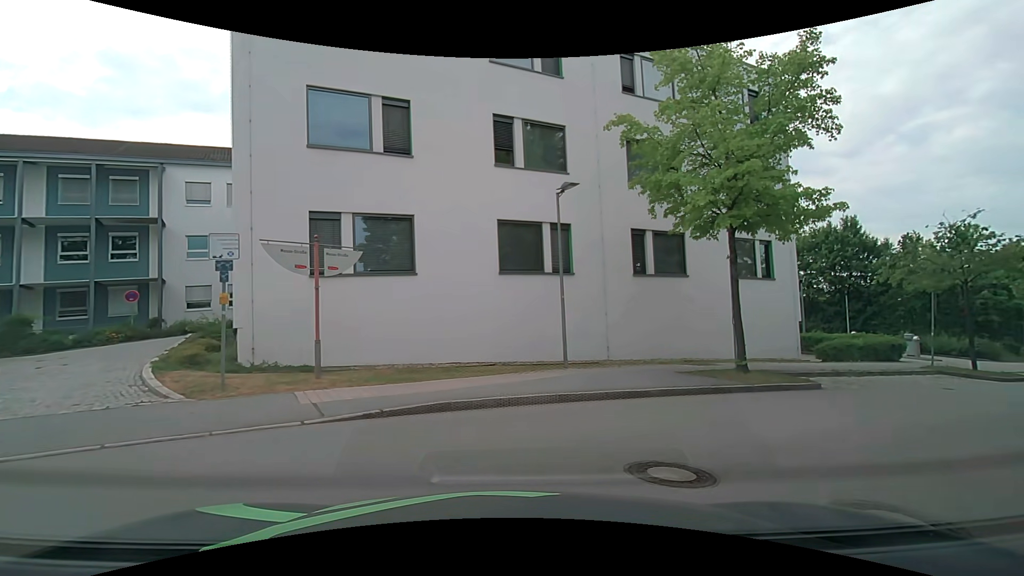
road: residential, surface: asphalt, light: Day
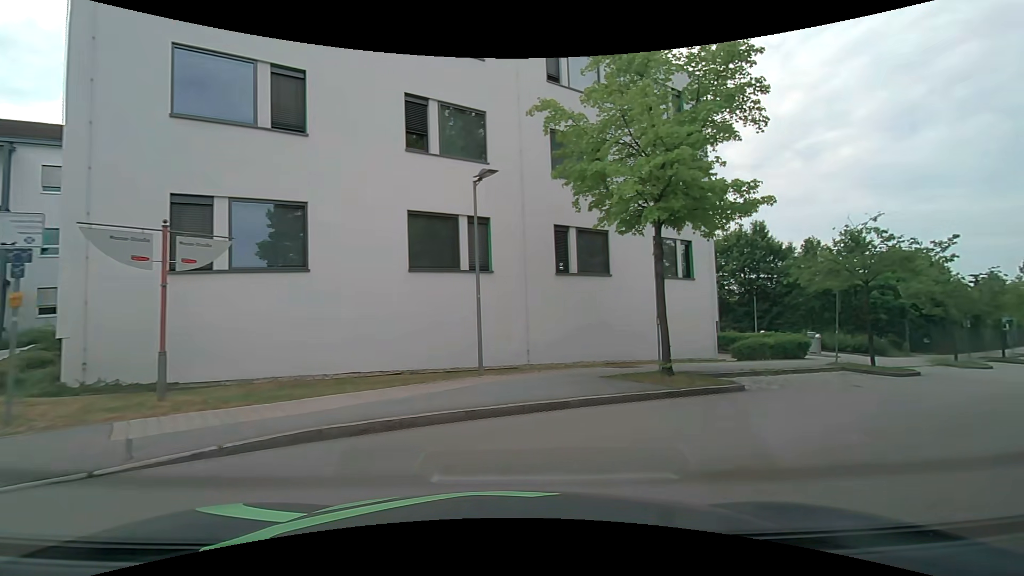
(+0.1, +1.6) m; +9°
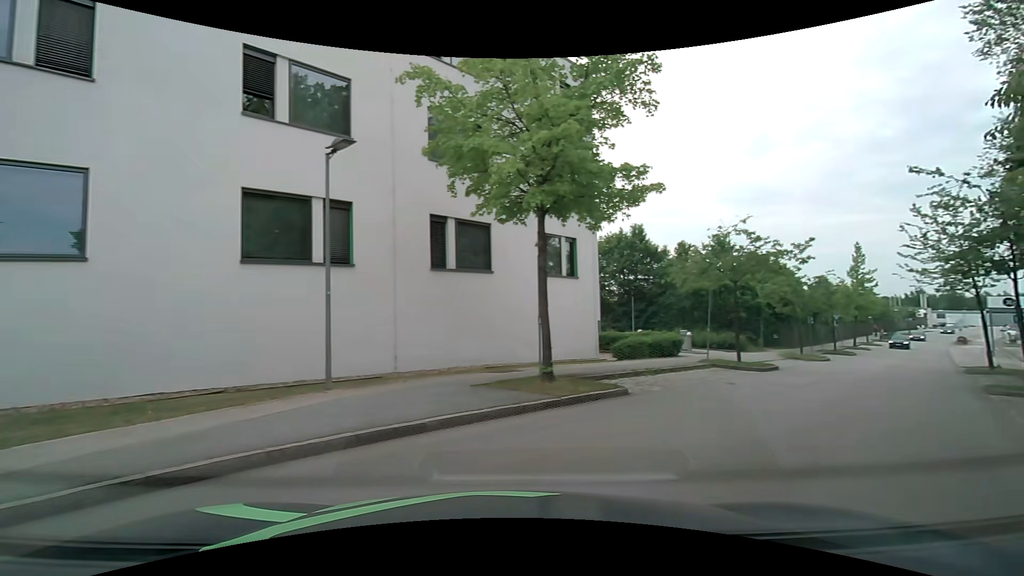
(+0.2, +1.9) m; +11°
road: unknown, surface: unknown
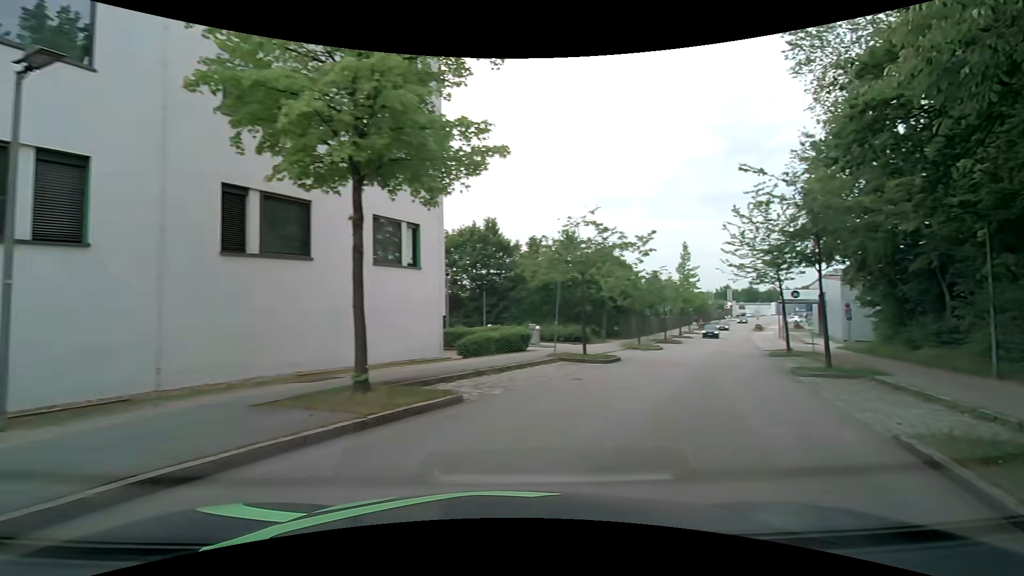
(+0.3, +2.3) m; +15°
